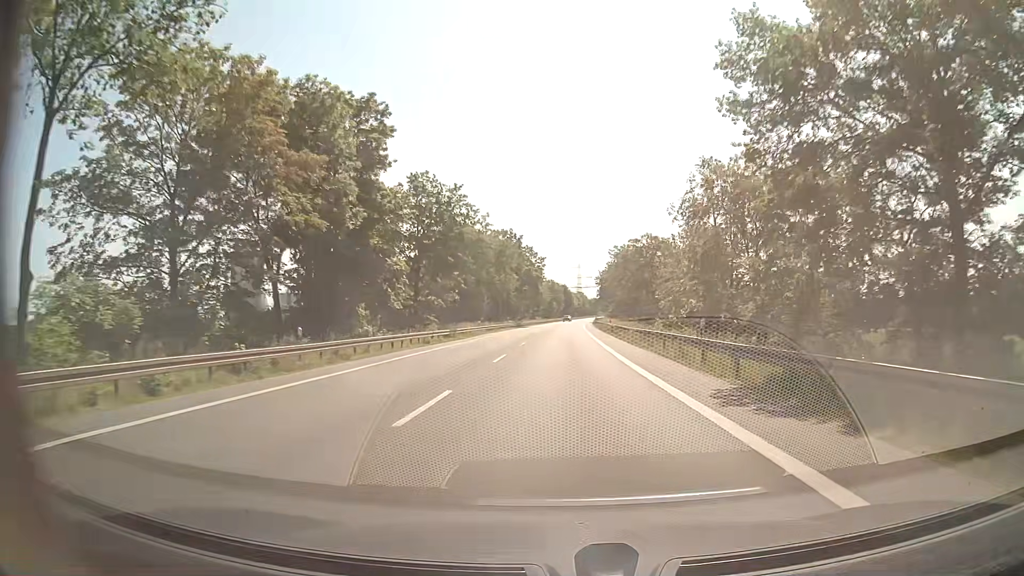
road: secondary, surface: asphalt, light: Day
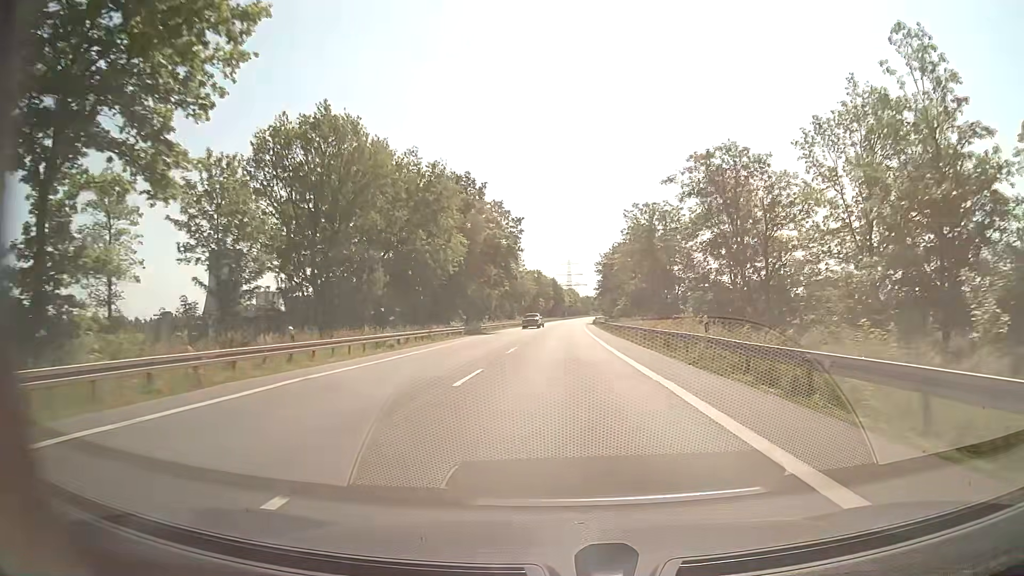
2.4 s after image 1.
(+0.4, +45.0) m; +1°
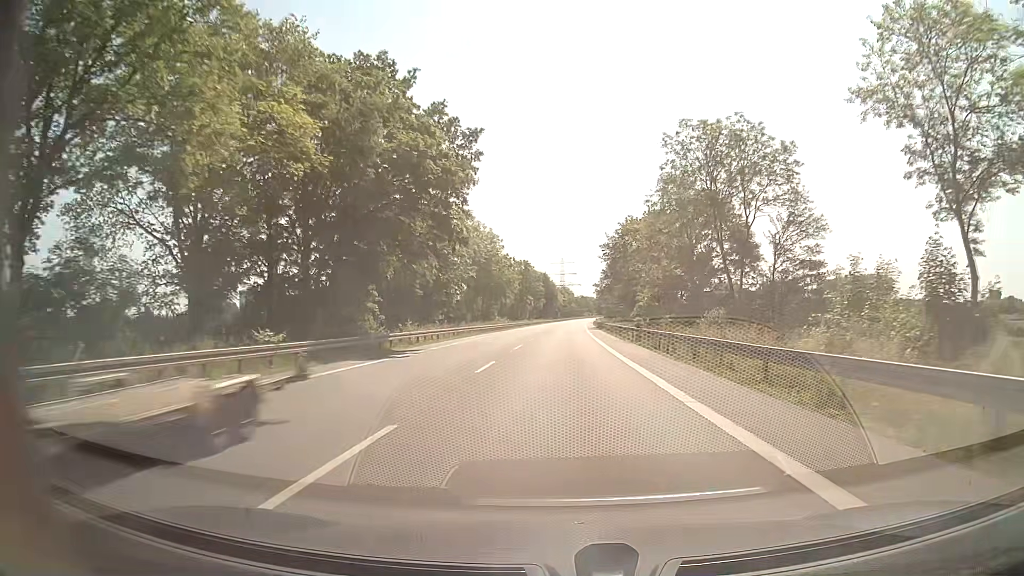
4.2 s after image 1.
(+0.1, +33.7) m; 0°
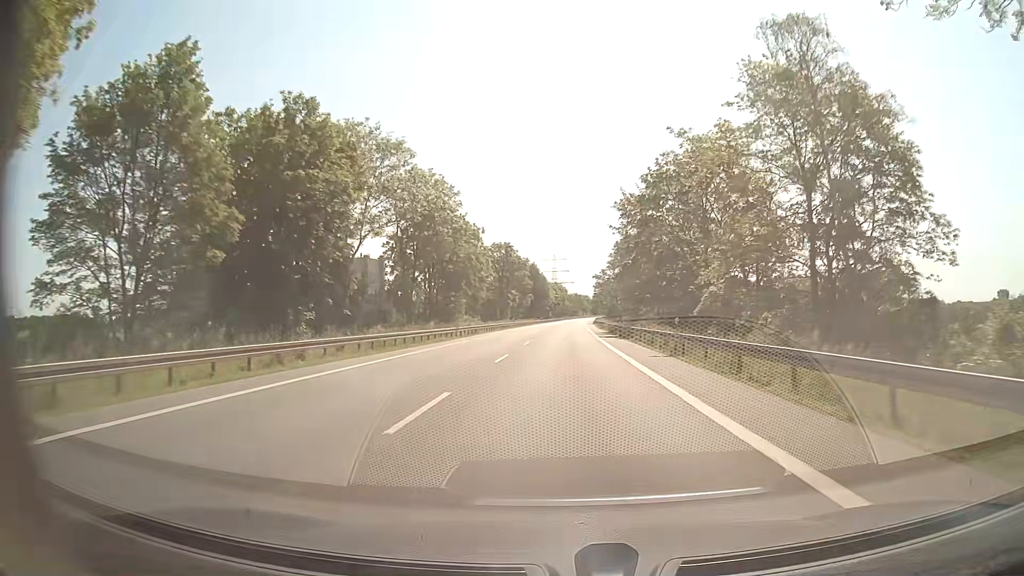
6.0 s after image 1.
(+0.2, +33.8) m; +1°
(0, +10) (0, +20) (0, +30) (0, +40) (+1, +50) (+1, +60) (+1, +70) (+2, +80) (+2, +90) (+2, +100) m
